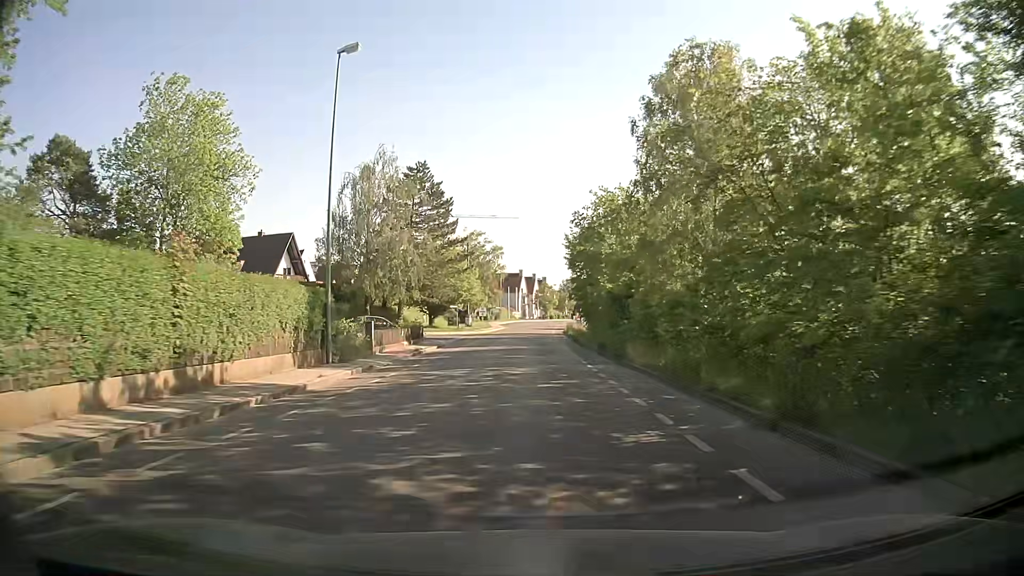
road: tertiary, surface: asphalt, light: Day
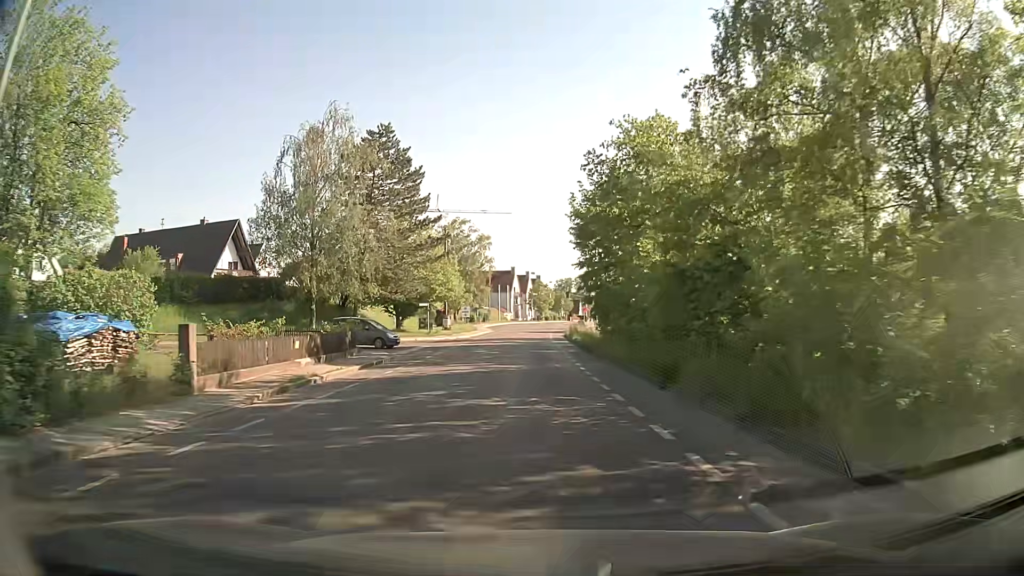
(-0.1, +15.1) m; 0°
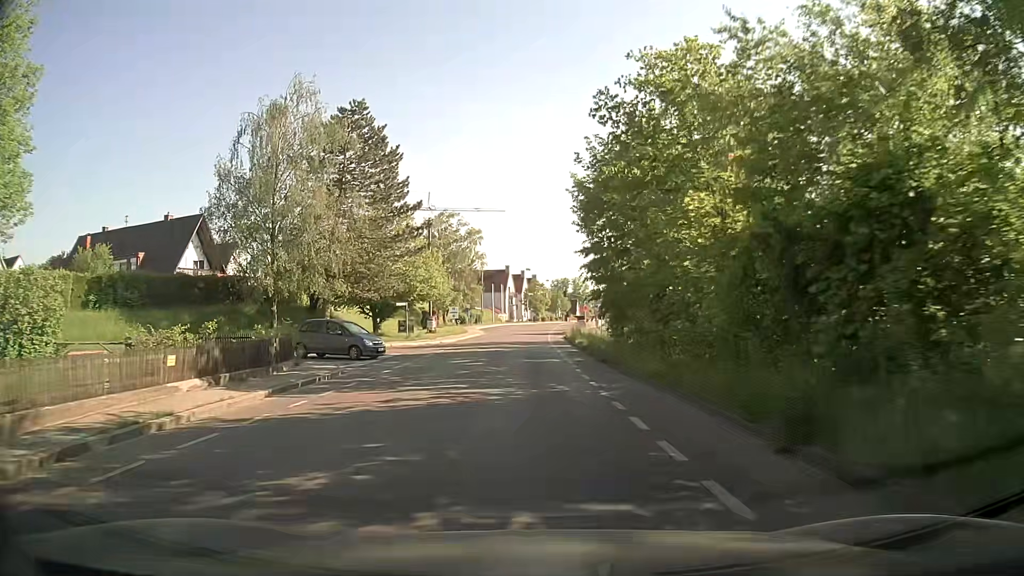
(0.0, +7.3) m; 0°
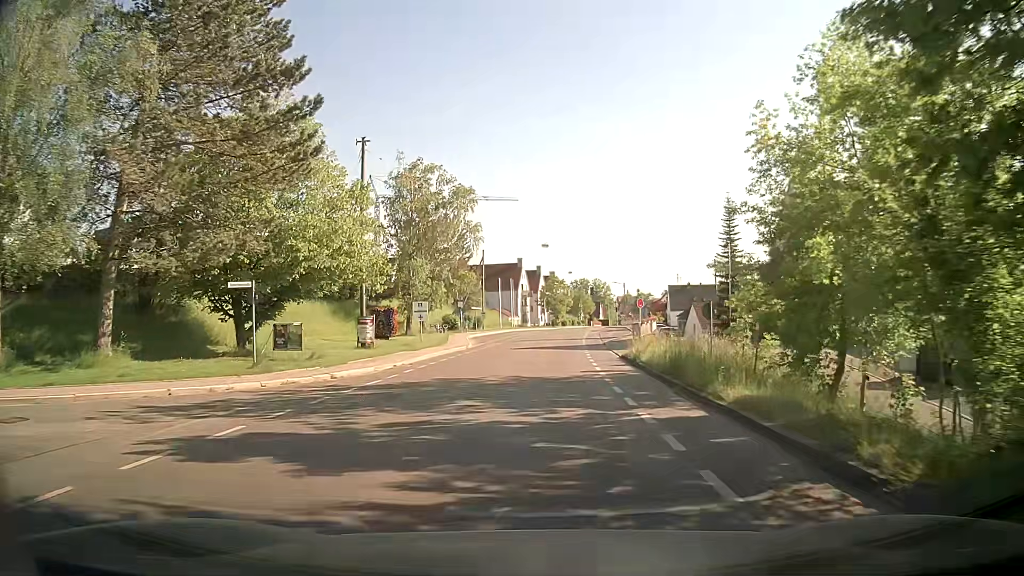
(-0.2, +27.5) m; -1°
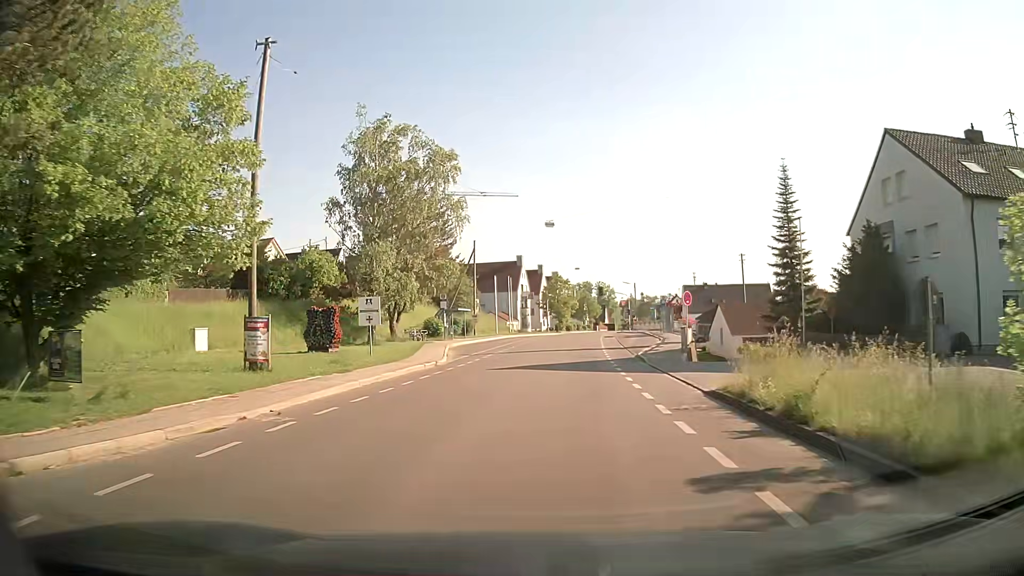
(-0.1, +12.9) m; -1°
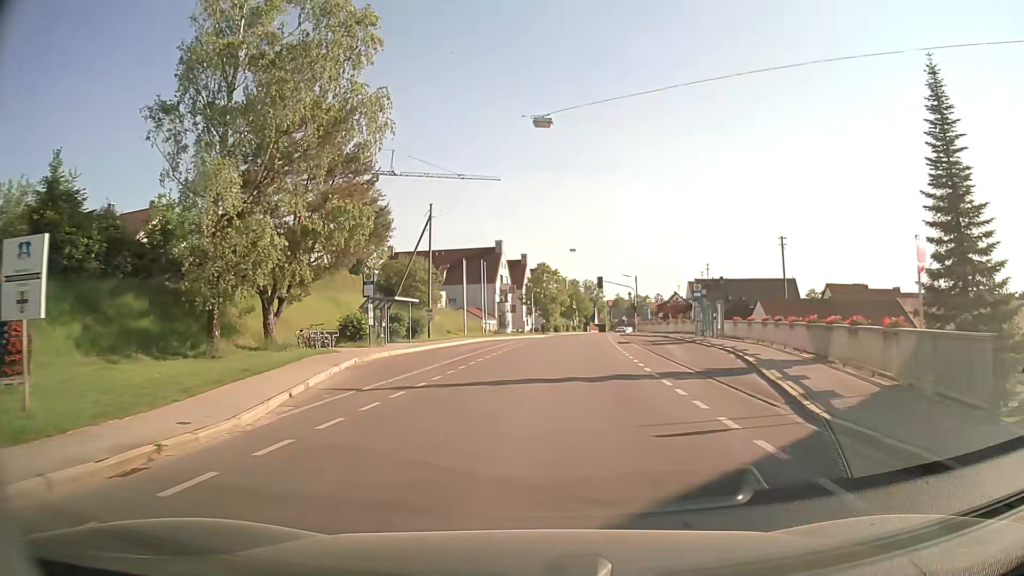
(+0.3, +19.9) m; +1°
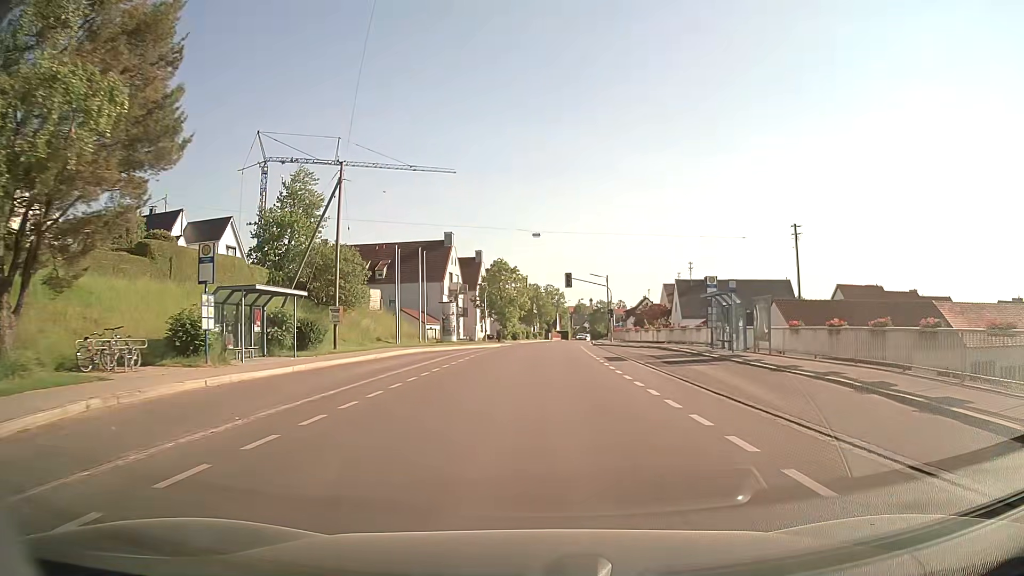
(+0.5, +13.8) m; +4°
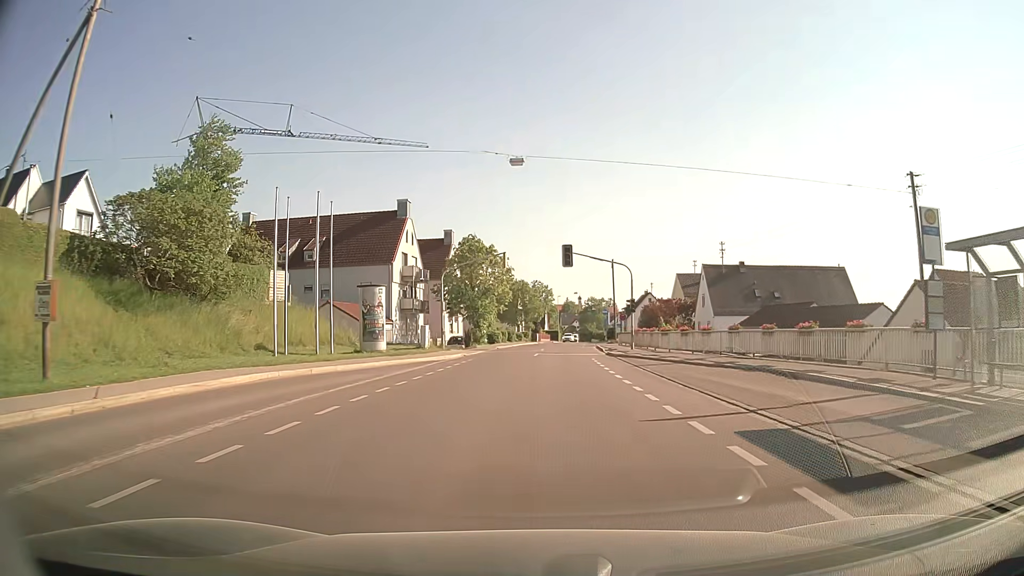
(+0.2, +20.9) m; +1°
(0, +10) (0, +20) (0, +30) (+1, +40) (+2, +50) (+3, +60) (+4, +70) (+4, +80) (+5, +90) (+6, +100) m
